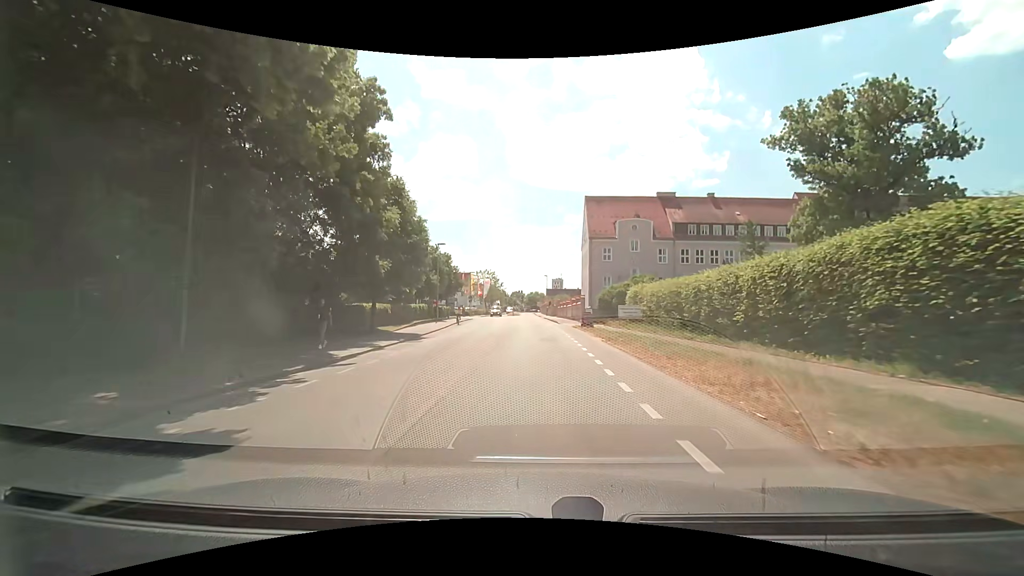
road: secondary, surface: asphalt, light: Day
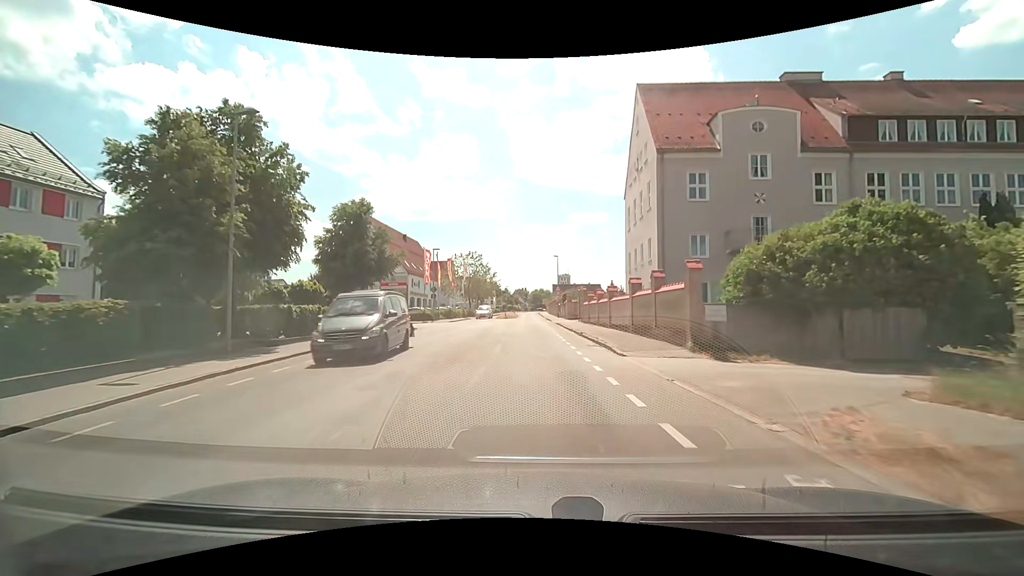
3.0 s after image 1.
(-0.3, +35.3) m; -1°
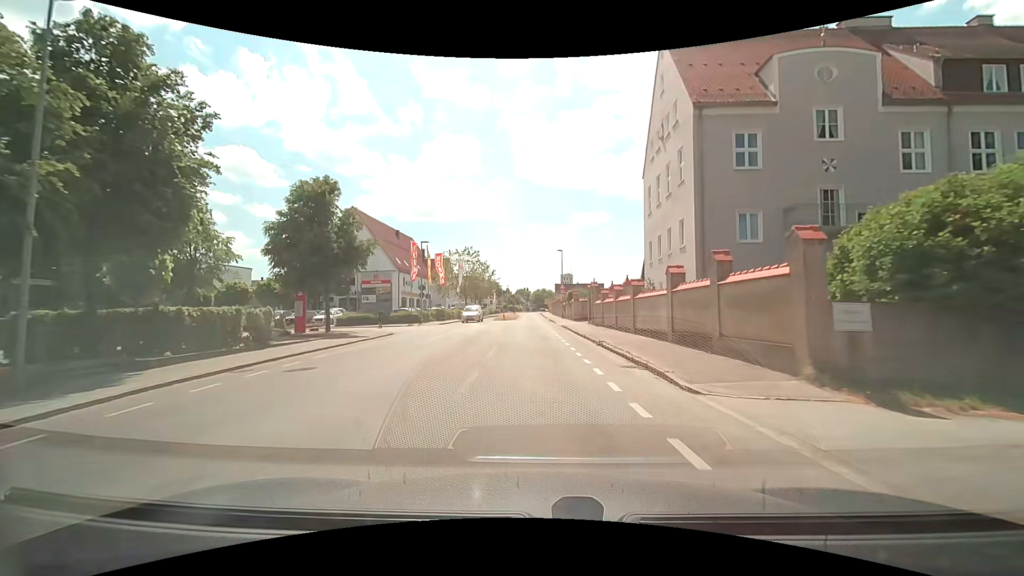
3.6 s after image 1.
(0.0, +6.6) m; 0°
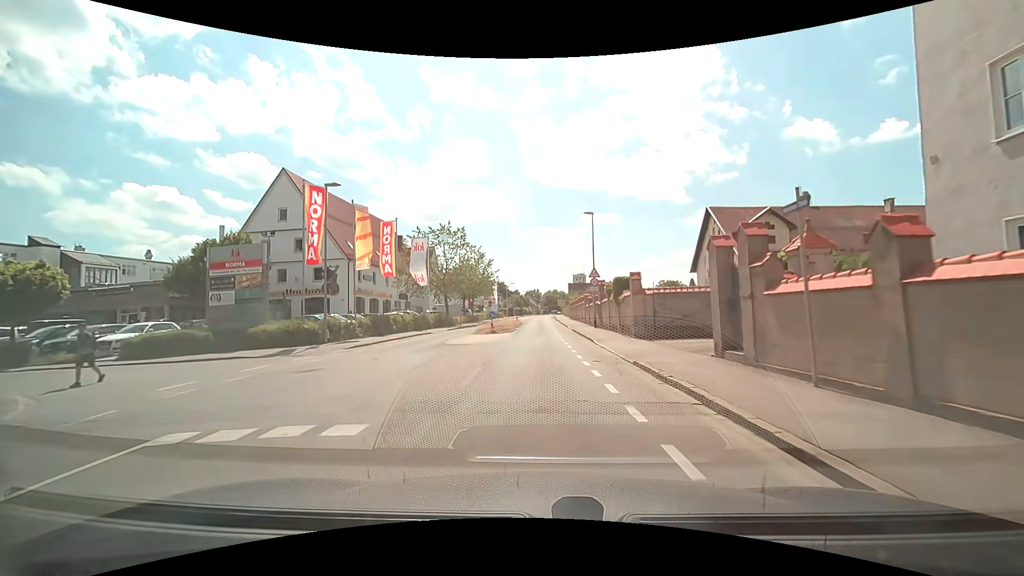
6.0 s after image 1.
(-0.4, +24.1) m; -2°
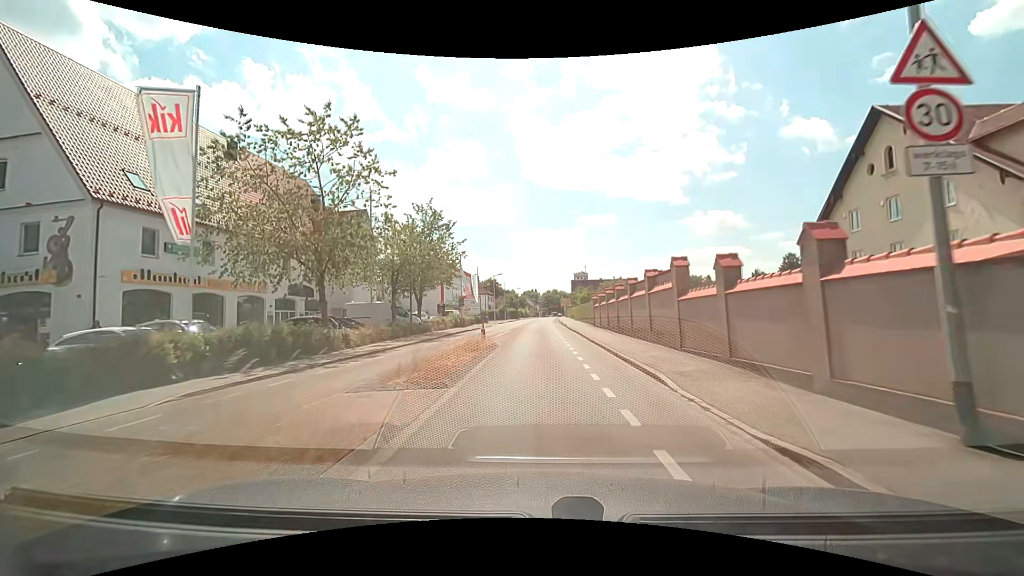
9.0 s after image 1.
(0.0, +30.2) m; +1°
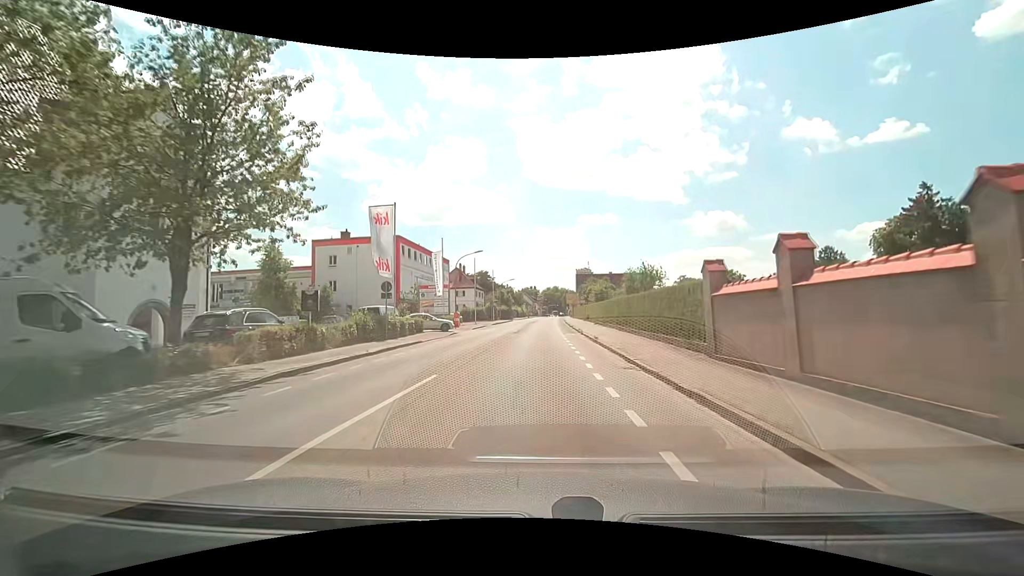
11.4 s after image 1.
(-0.2, +26.1) m; 0°
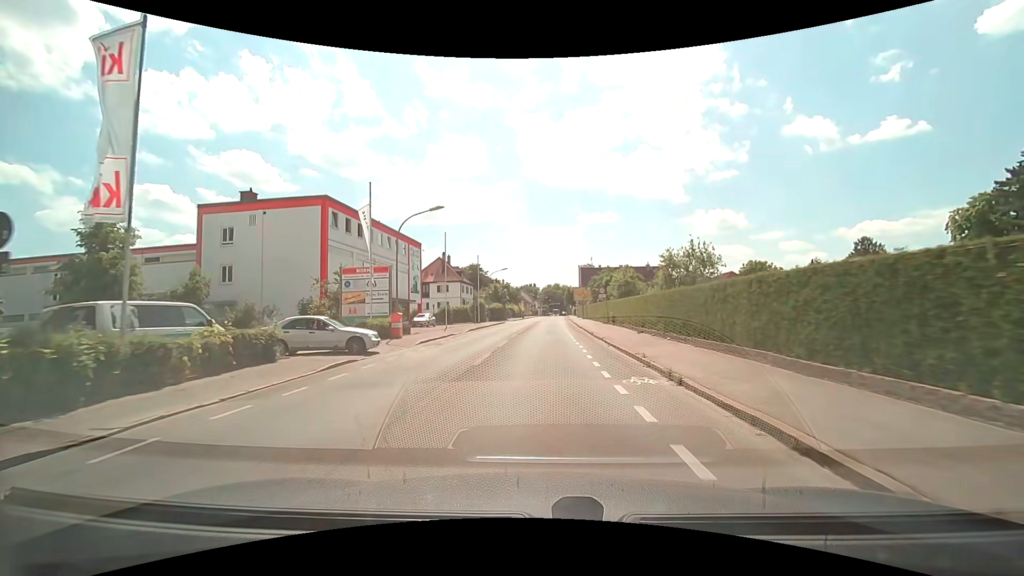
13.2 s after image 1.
(-0.1, +19.8) m; 0°
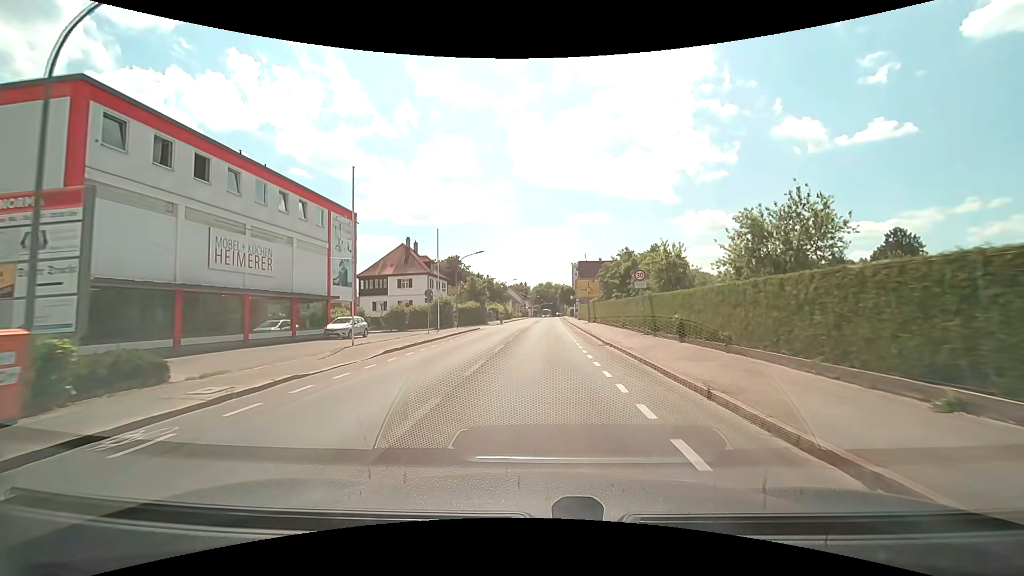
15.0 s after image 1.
(+0.1, +19.8) m; +1°
(0, +10) (0, +20) (0, +30) (0, +40) (+1, +50) (+1, +60) (+1, +70) (+1, +80) (+2, +90) (+2, +100) m
